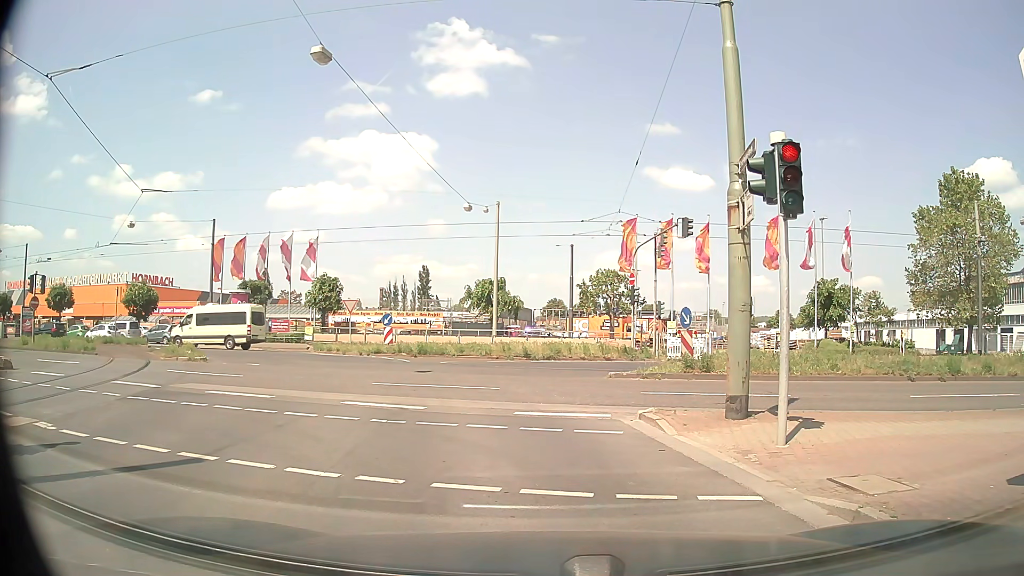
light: Day
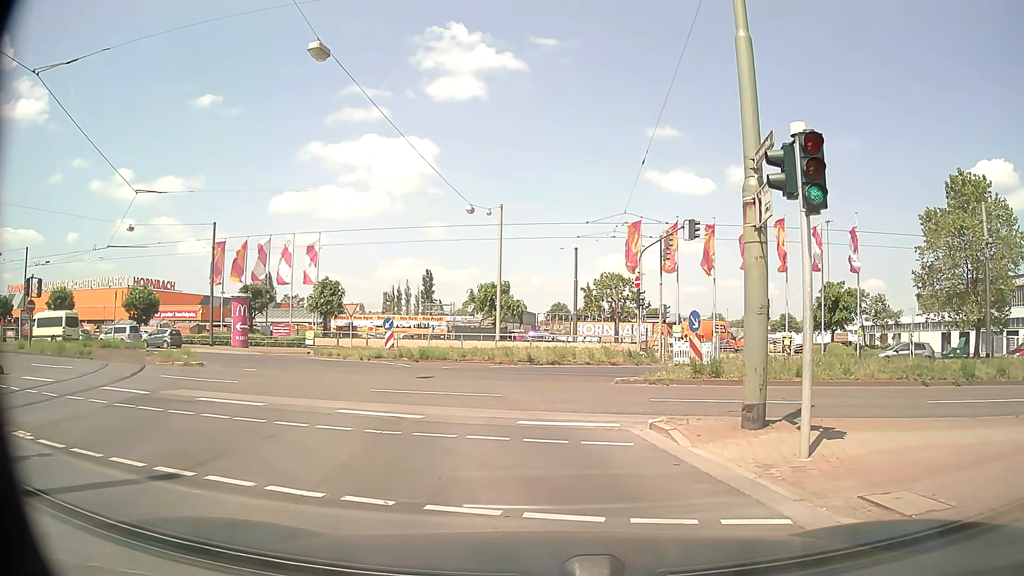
(0.0, +0.7) m; 0°
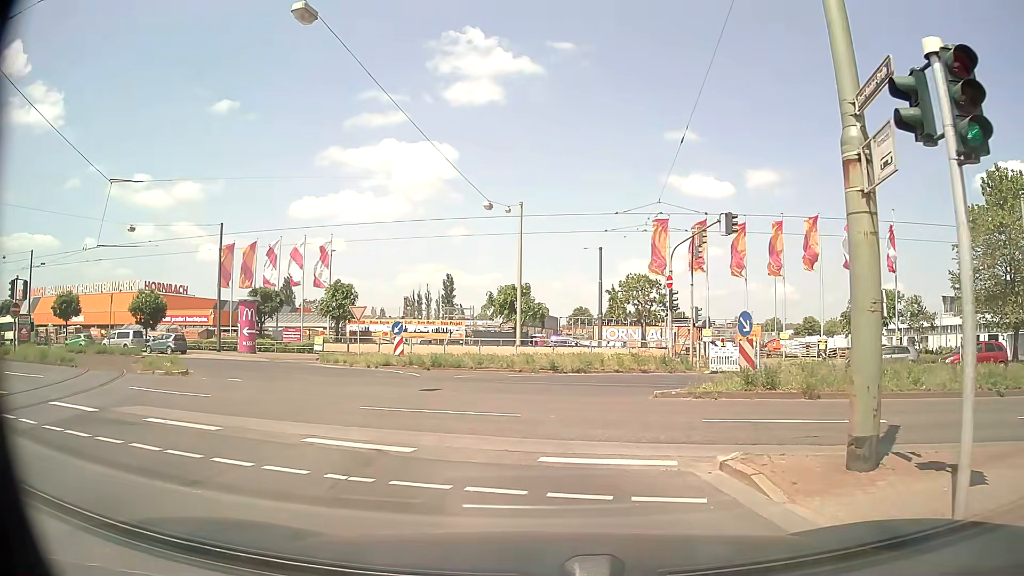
(0.0, +2.8) m; 0°
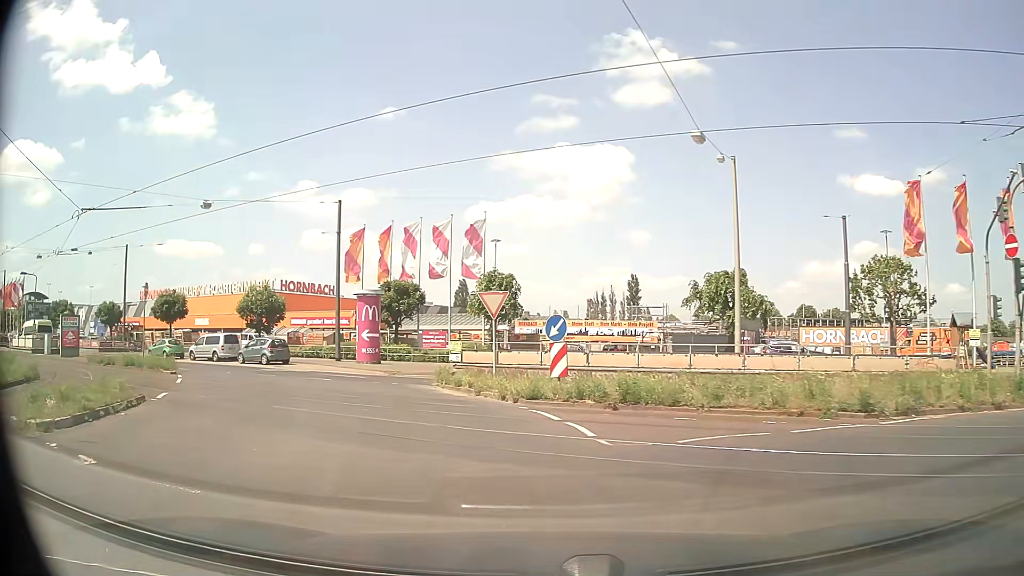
(-2.0, +13.1) m; -16°
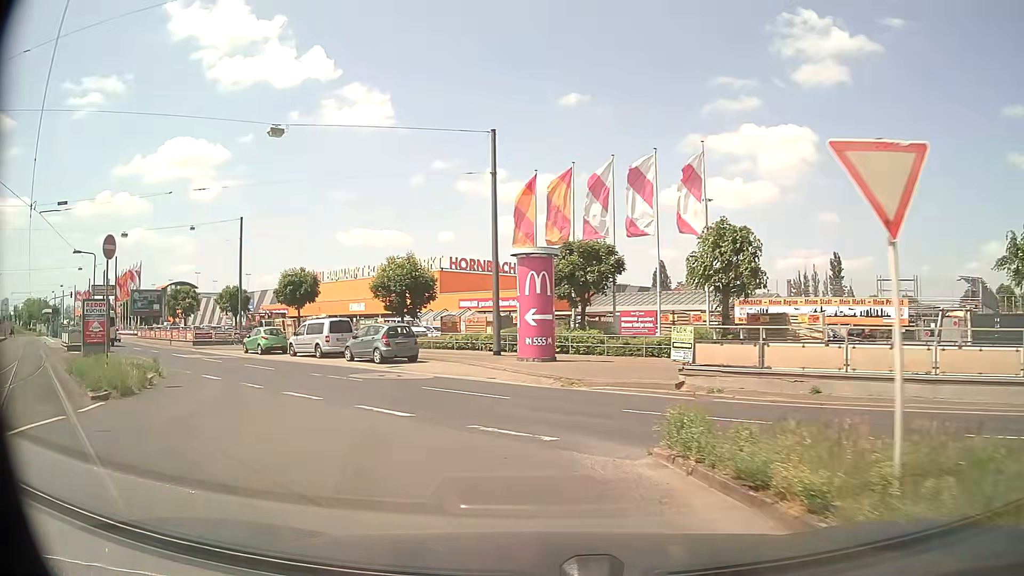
(-2.1, +13.6) m; -15°
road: secondary_link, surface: asphalt
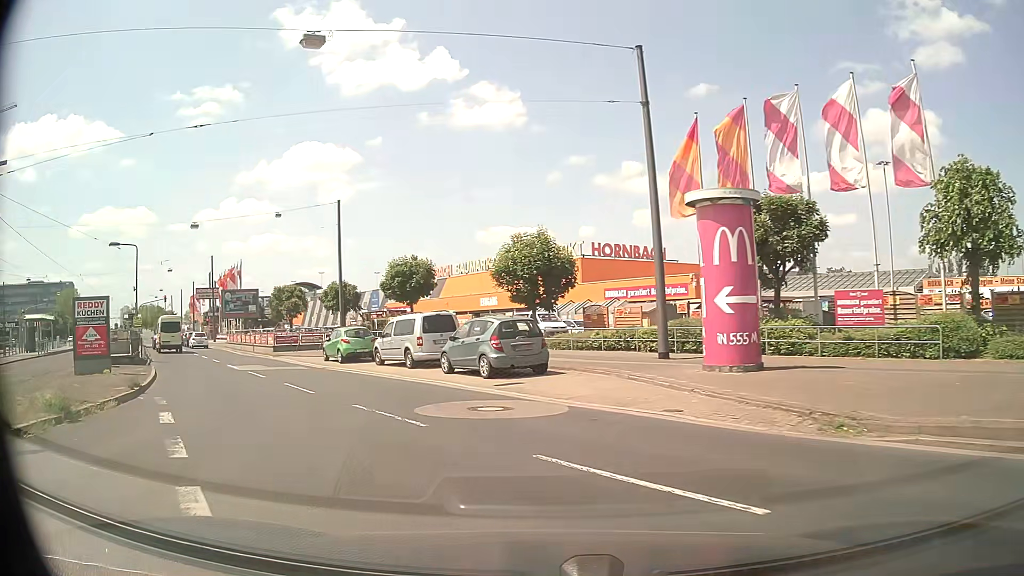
(-1.2, +9.3) m; -14°
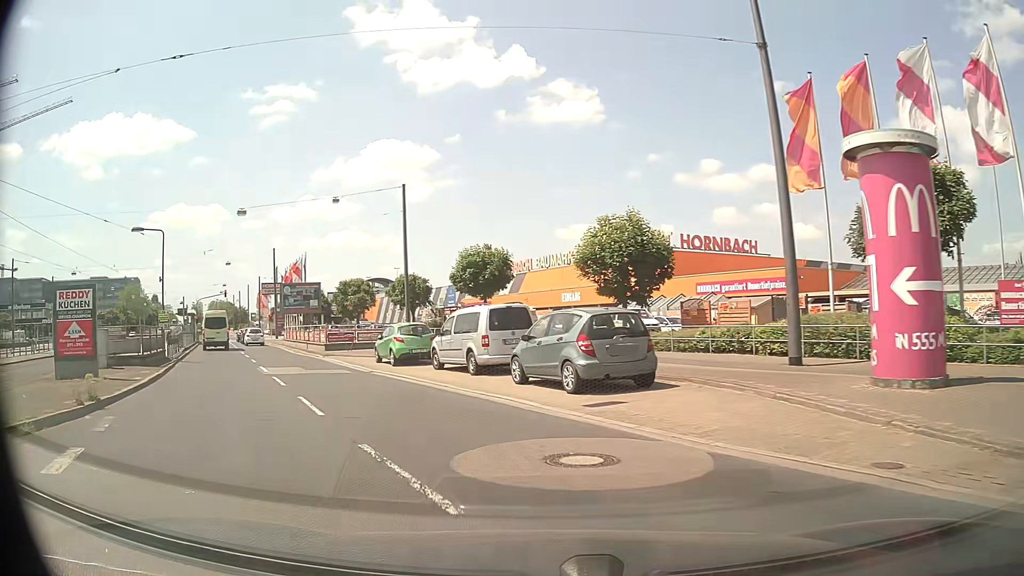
(-0.3, +4.8) m; -8°
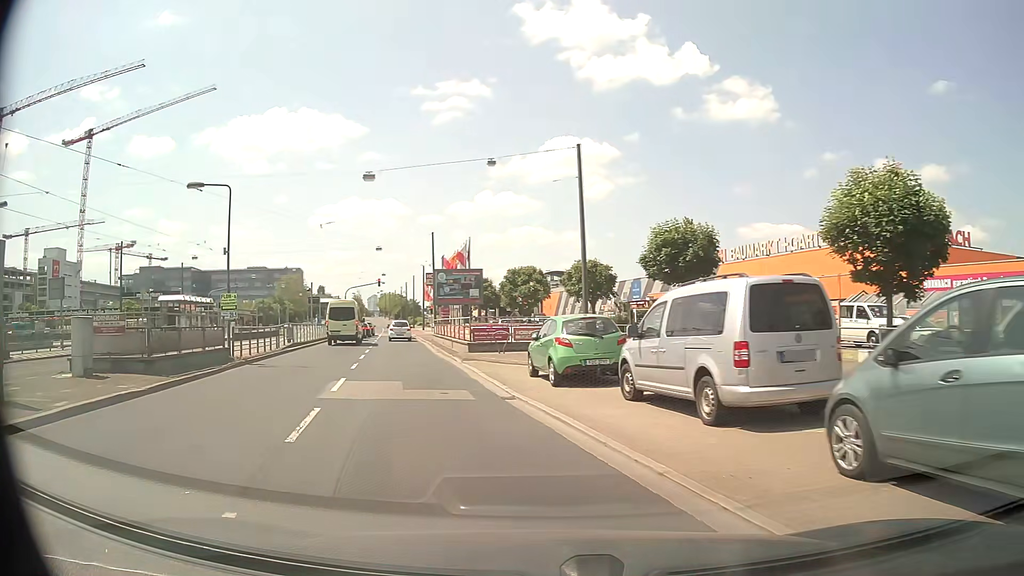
(-1.1, +9.4) m; -15°
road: primary
